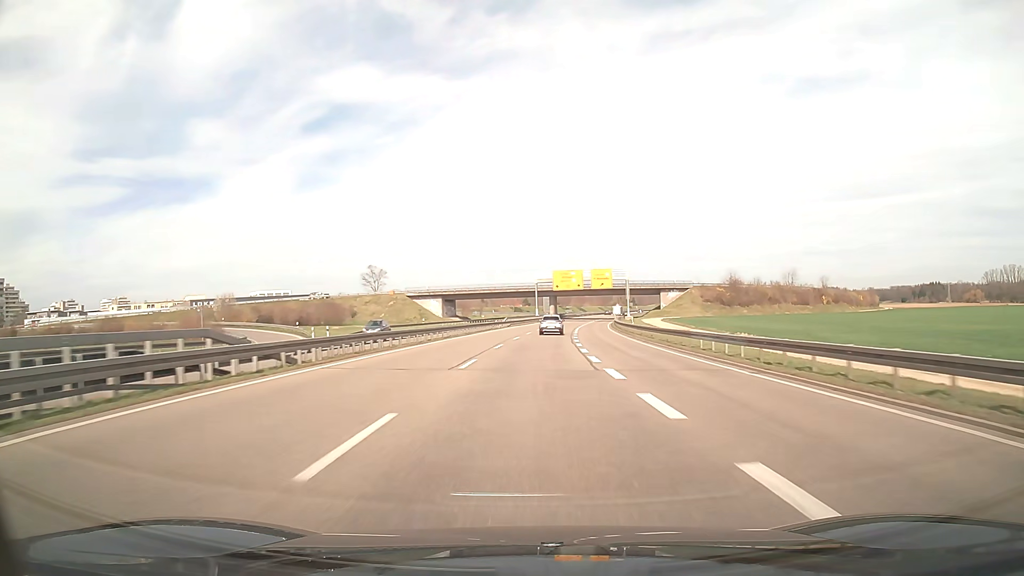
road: trunk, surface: asphalt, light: Day
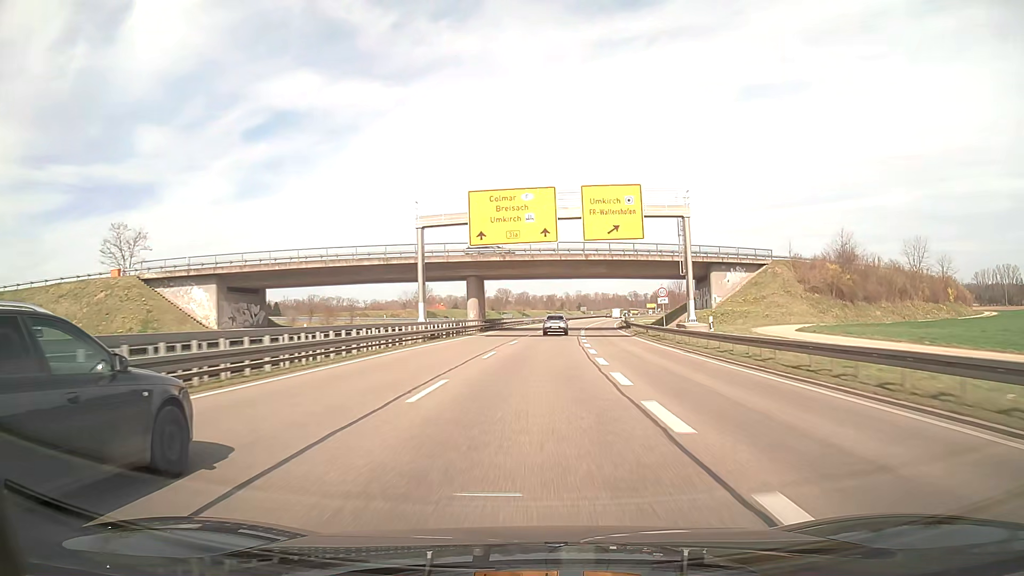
(+3.7, +79.2) m; +5°
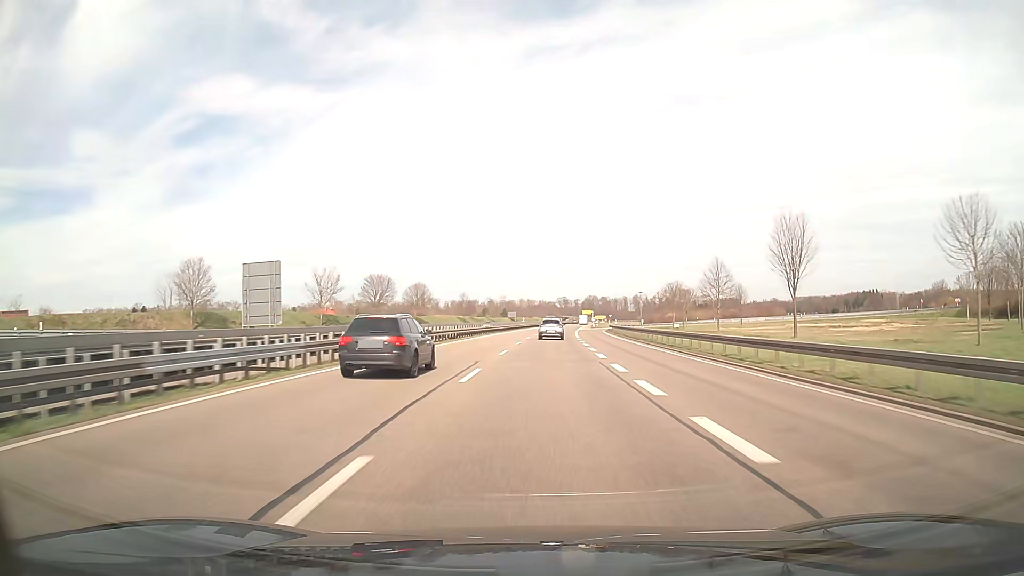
(+4.1, +79.9) m; +6°
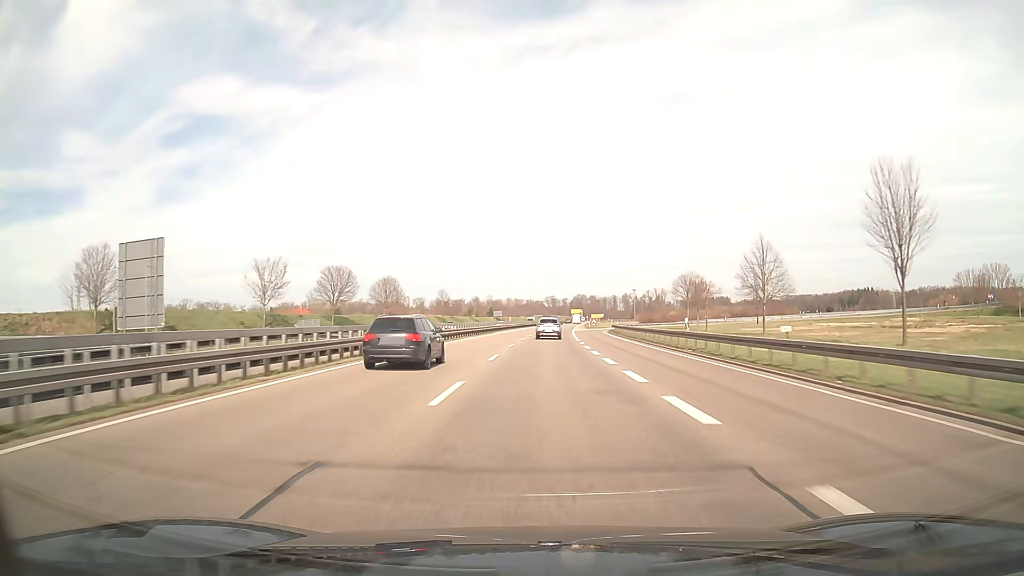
(+0.2, +16.2) m; +1°
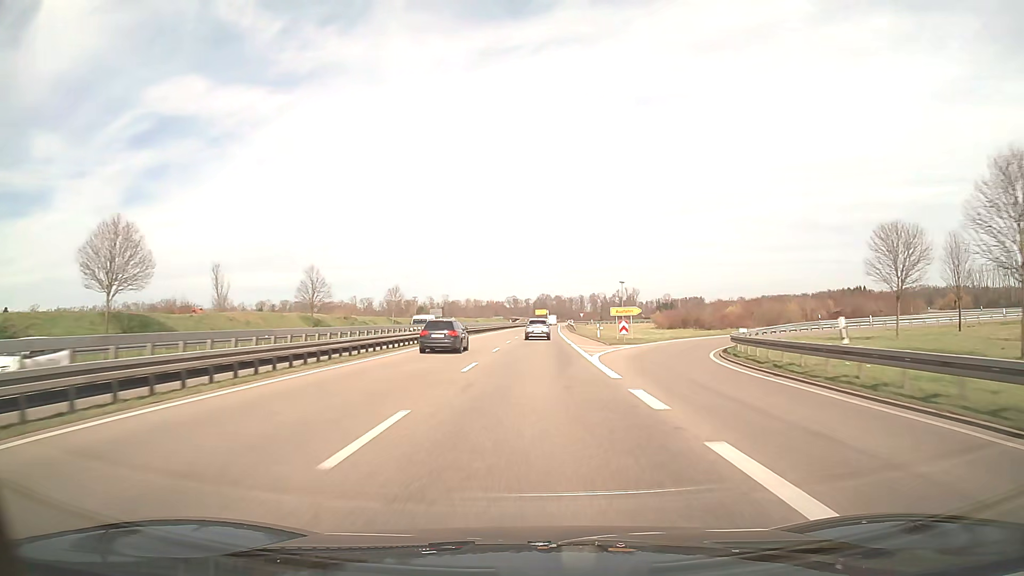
(+2.0, +64.5) m; +3°
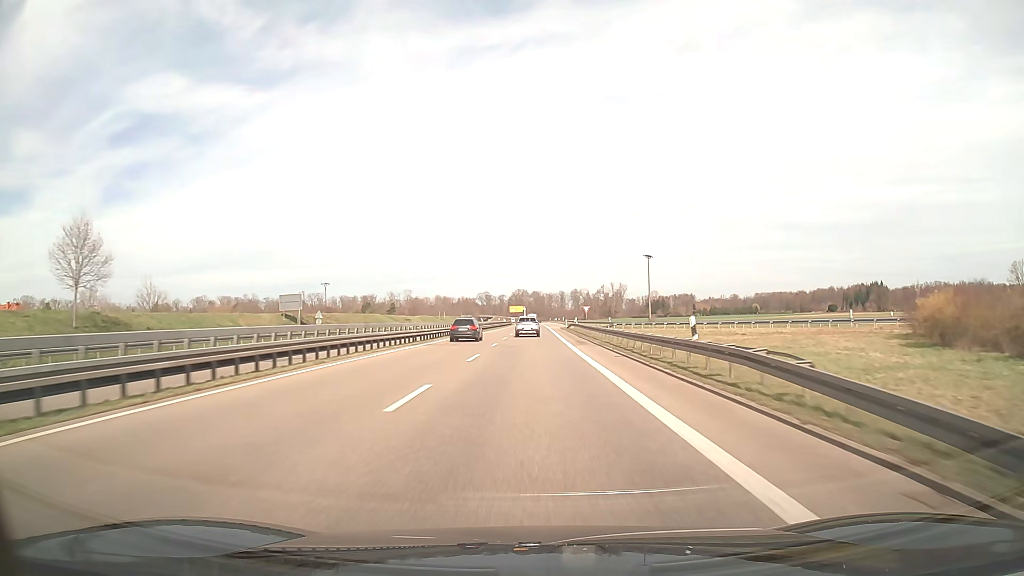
(+1.6, +80.6) m; +2°
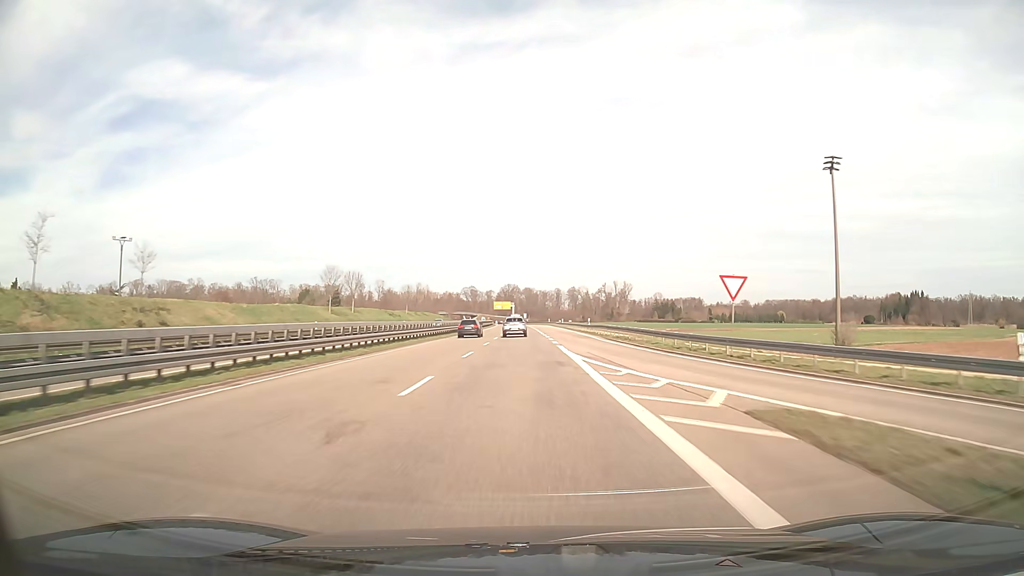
(+0.7, +81.1) m; +1°
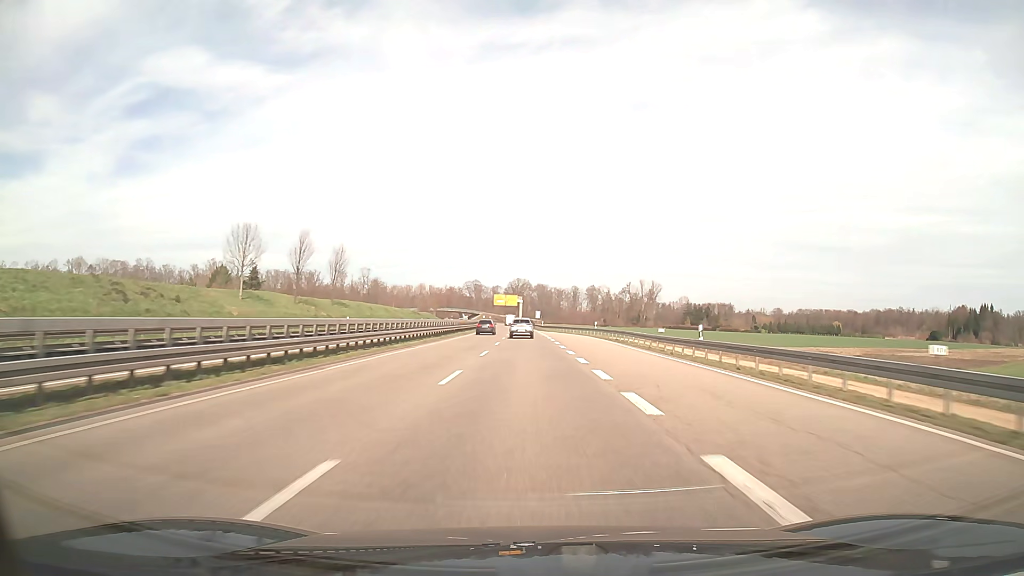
(-0.7, +81.2) m; -1°
(0, +10) (0, +20) (0, +30) (0, +40) (0, +50) (0, +60) (-1, +70) (-1, +80) (-1, +90) (-1, +100) m
